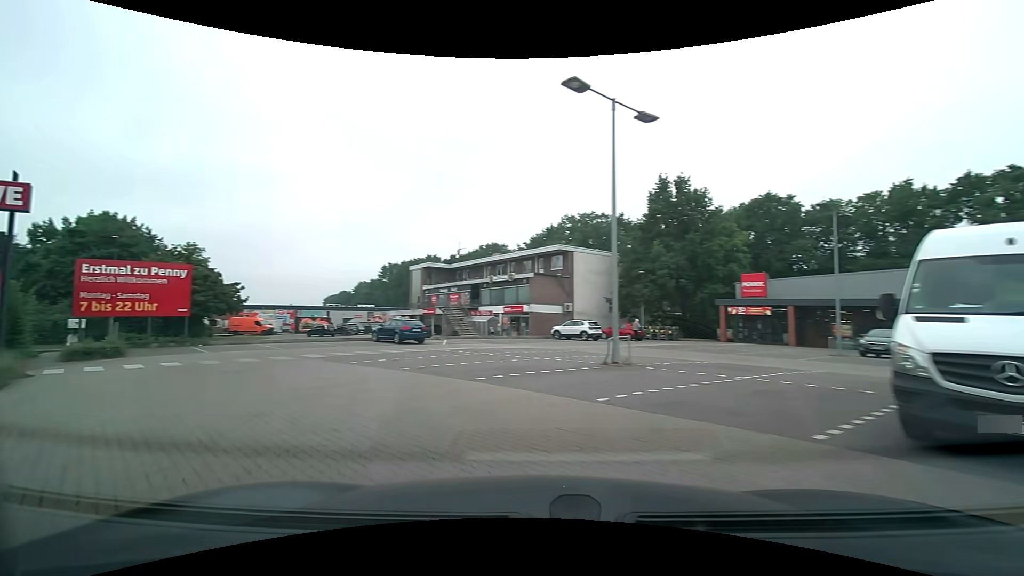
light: Day
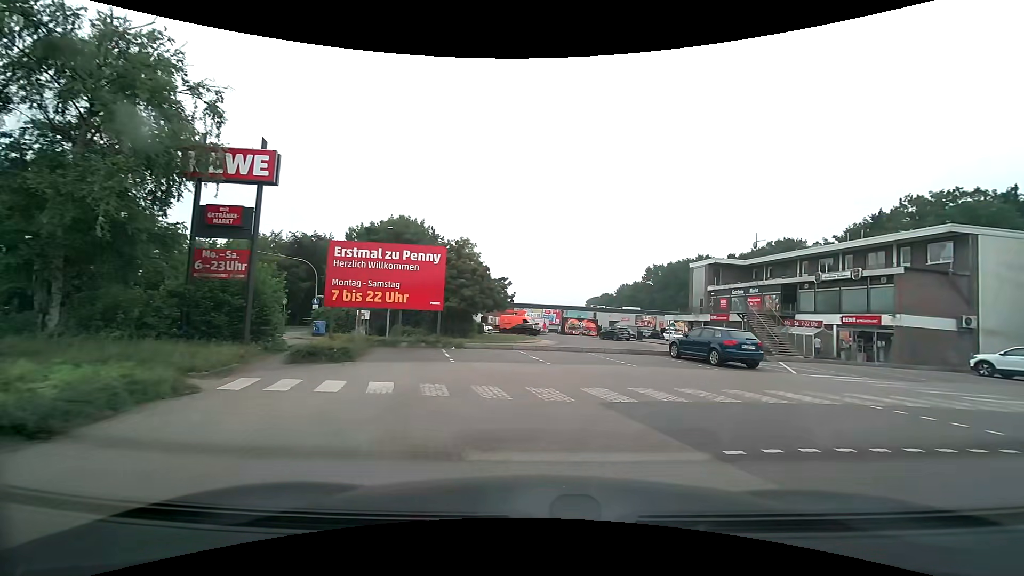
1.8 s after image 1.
(-3.7, +8.8) m; -32°
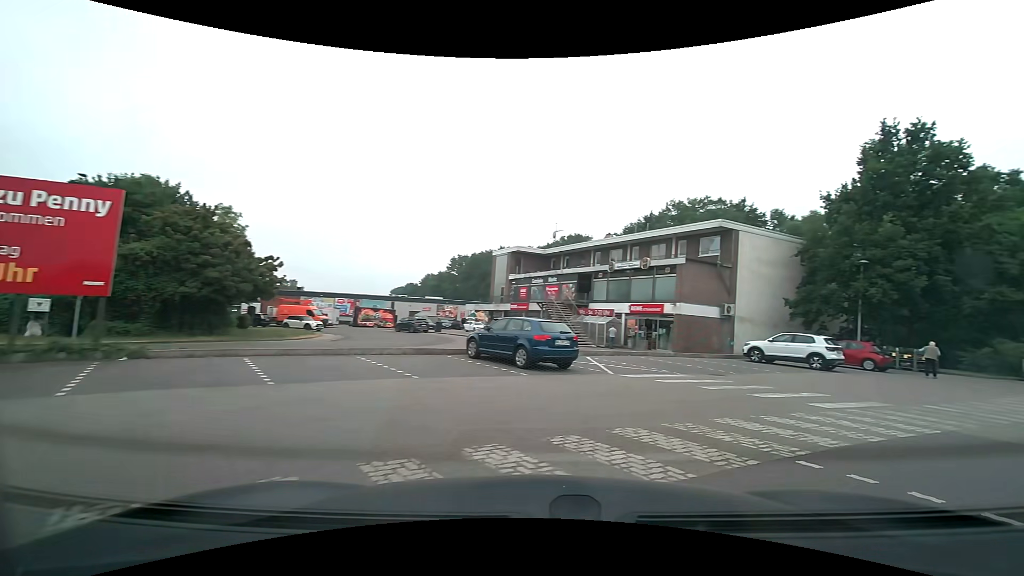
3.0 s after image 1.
(+0.9, +5.8) m; +20°
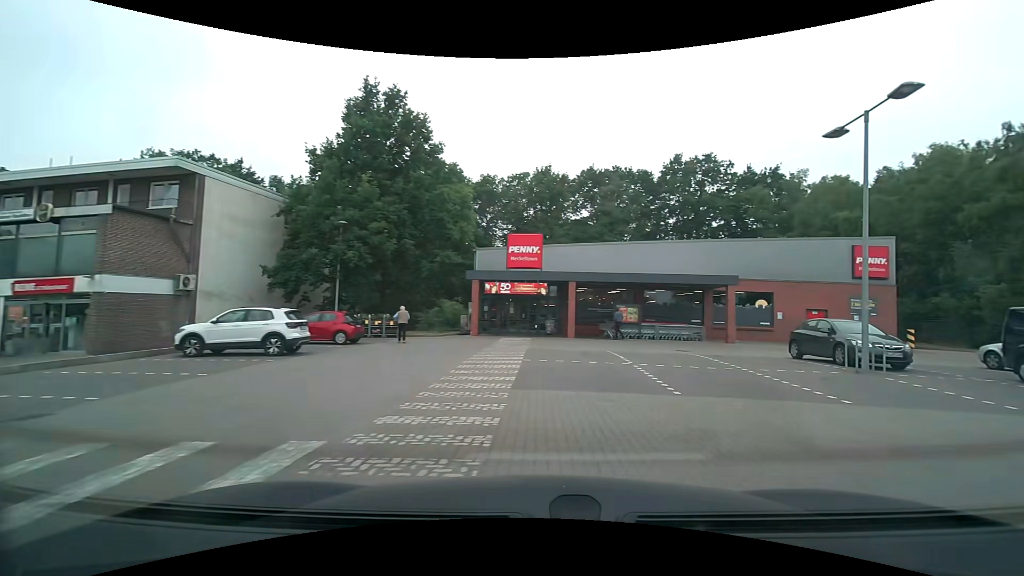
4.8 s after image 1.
(+3.9, +7.5) m; +53°
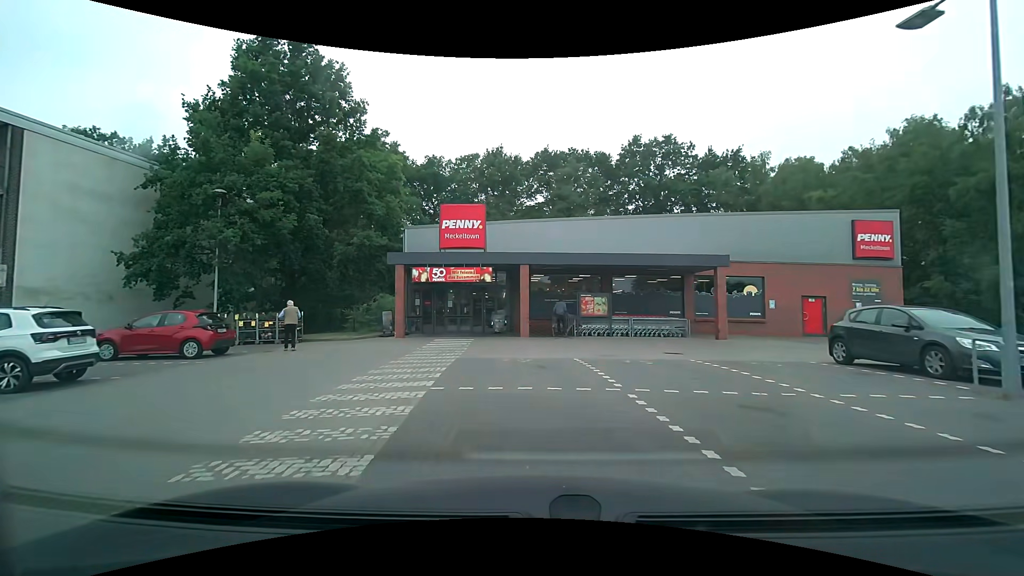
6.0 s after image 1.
(+0.7, +6.3) m; +7°
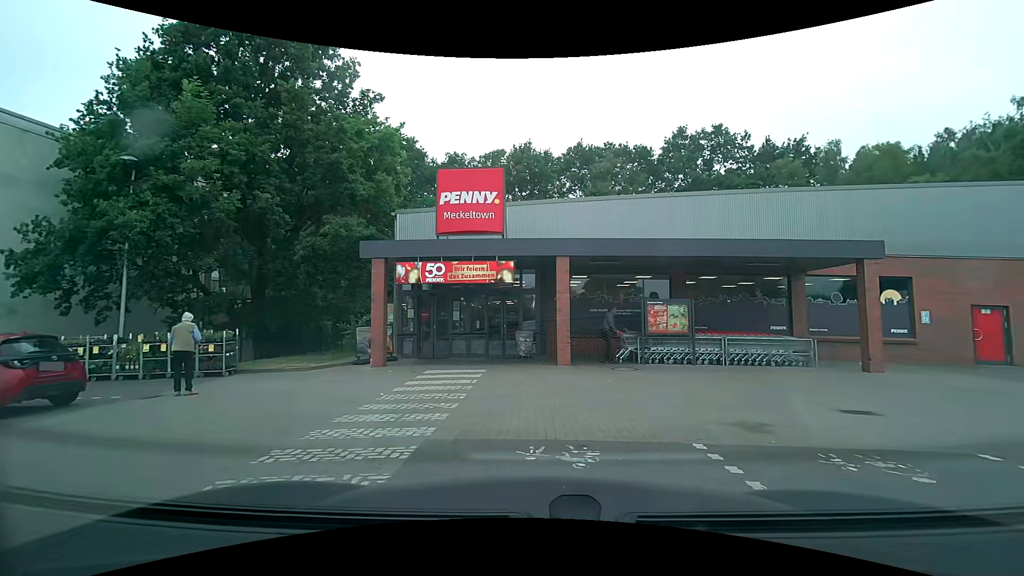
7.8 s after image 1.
(-0.3, +6.8) m; -5°
